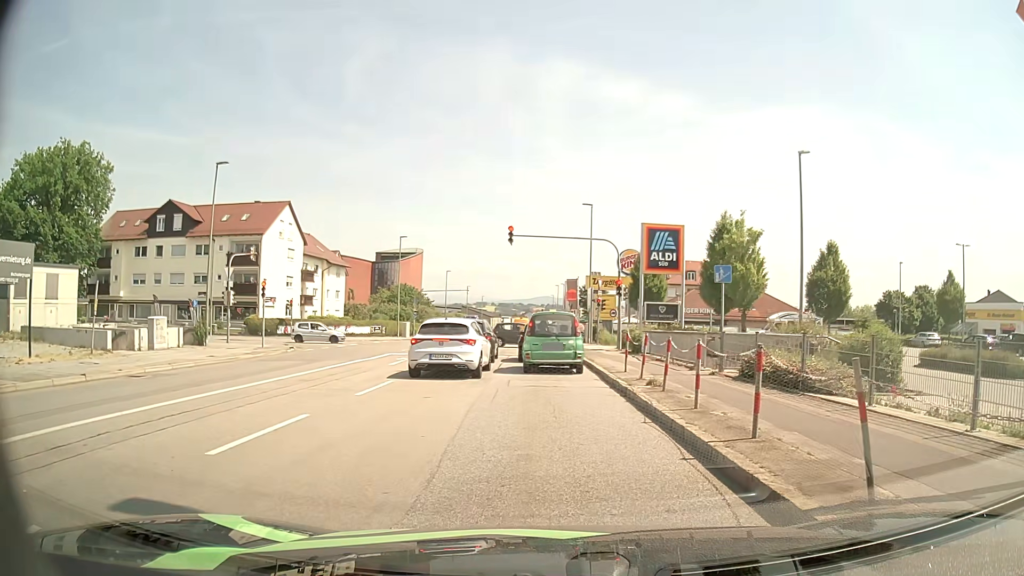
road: tertiary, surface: asphalt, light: Day
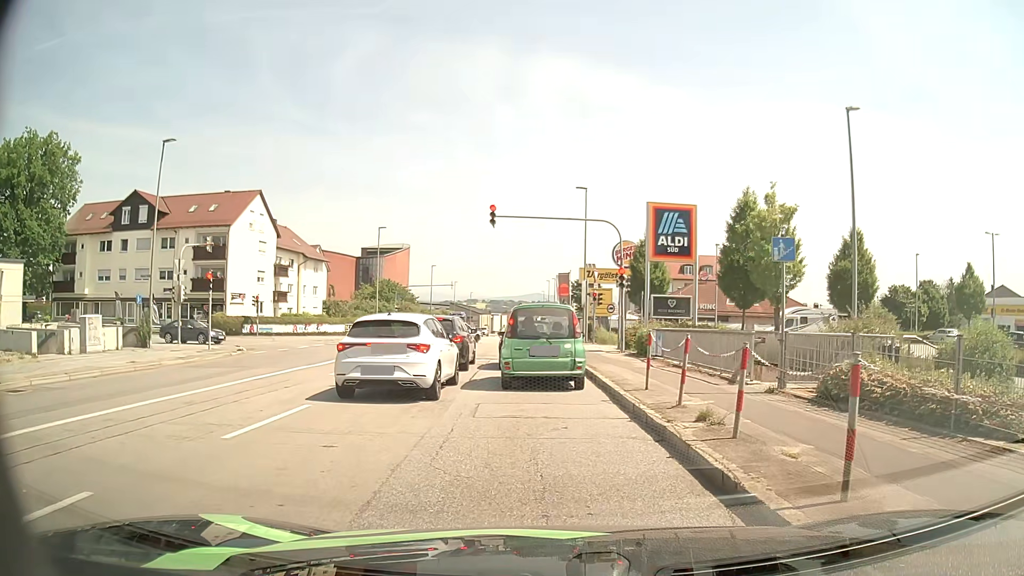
(0.0, +5.1) m; 0°
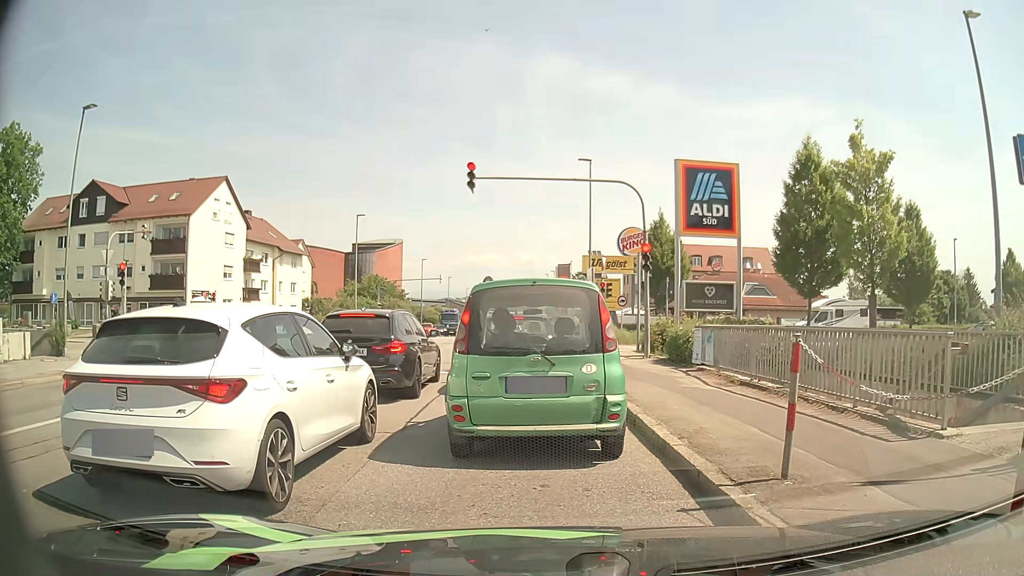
(0.0, +6.7) m; 0°
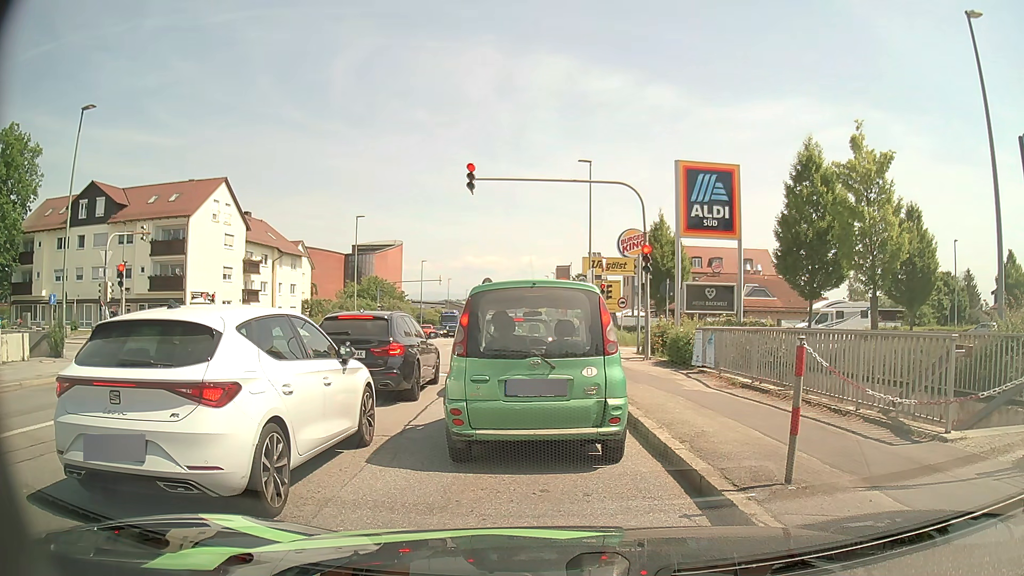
(0.0, +0.2) m; 0°
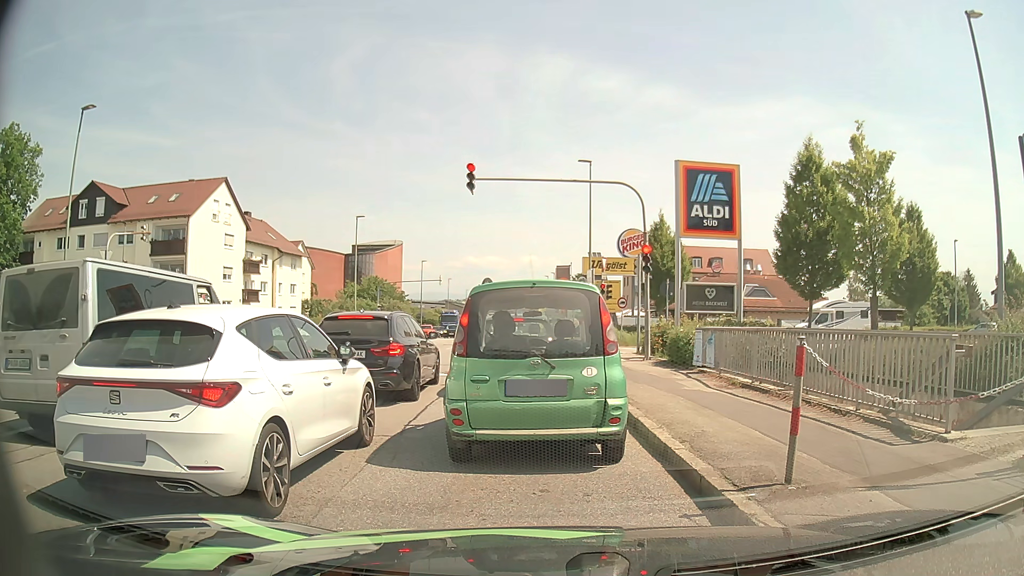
(0.0, 0.0) m; 0°
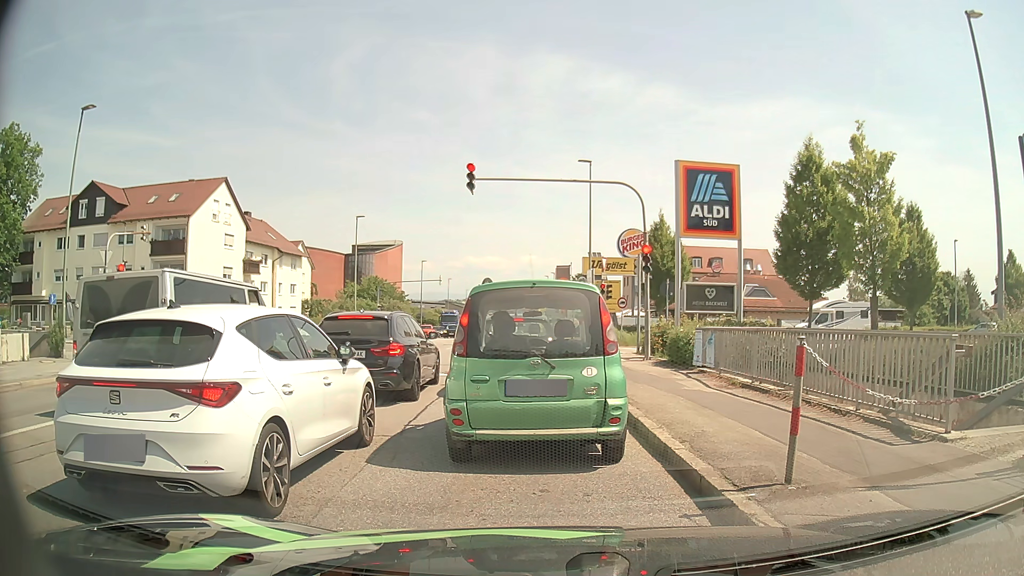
(0.0, 0.0) m; 0°
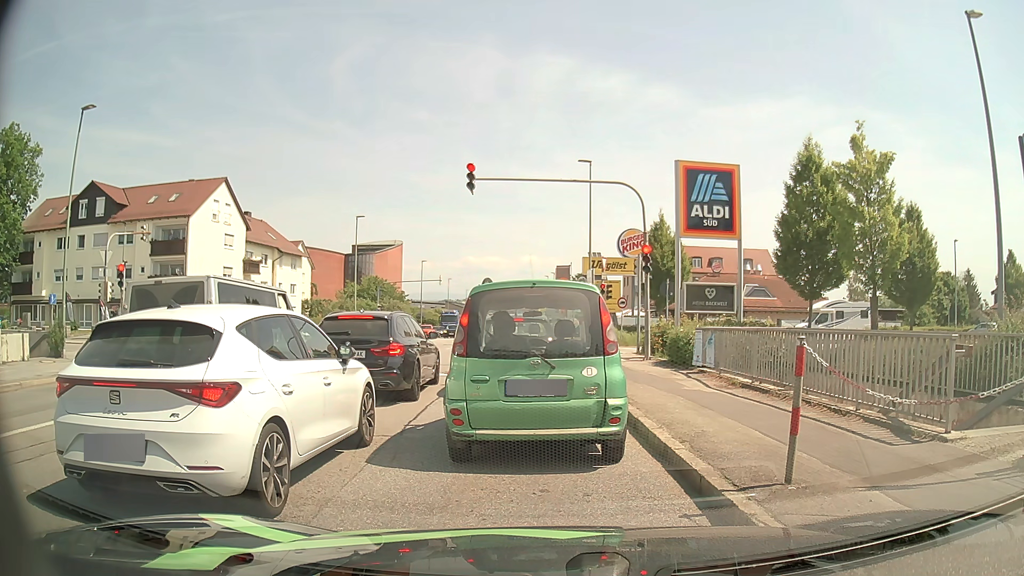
(0.0, 0.0) m; 0°
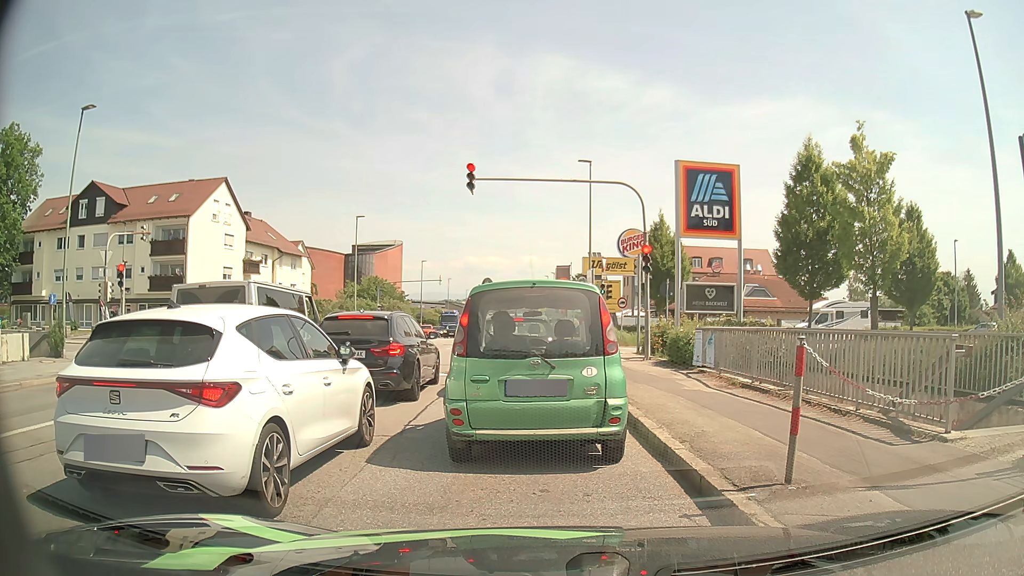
(0.0, 0.0) m; 0°
(0, +10) (0, +20) (-1, +30) (-1, +40) (-1, +50) (-2, +60) (-2, +70) (-2, +80) (-3, +90) (-3, +100) m
